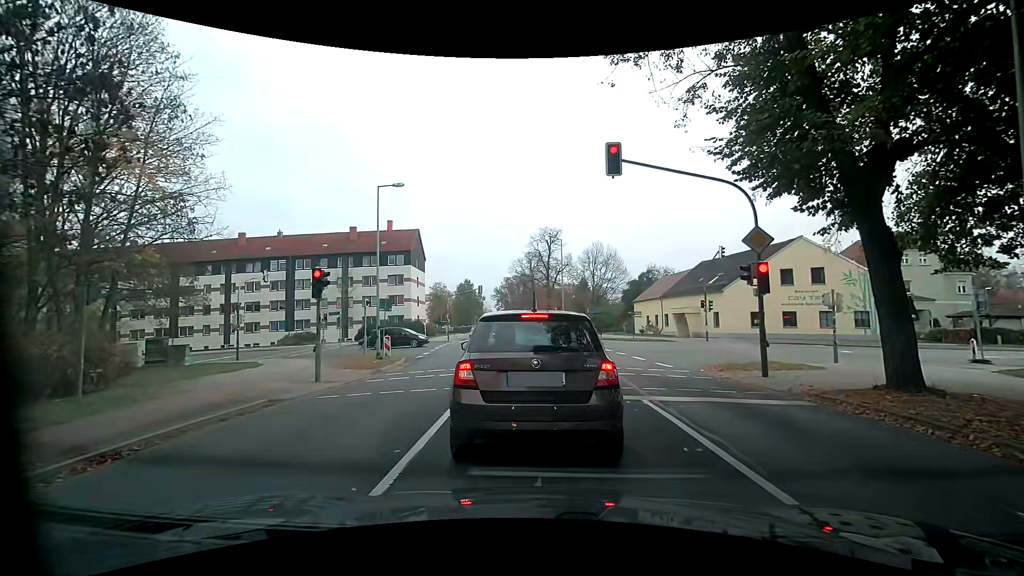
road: residential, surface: asphalt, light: Day
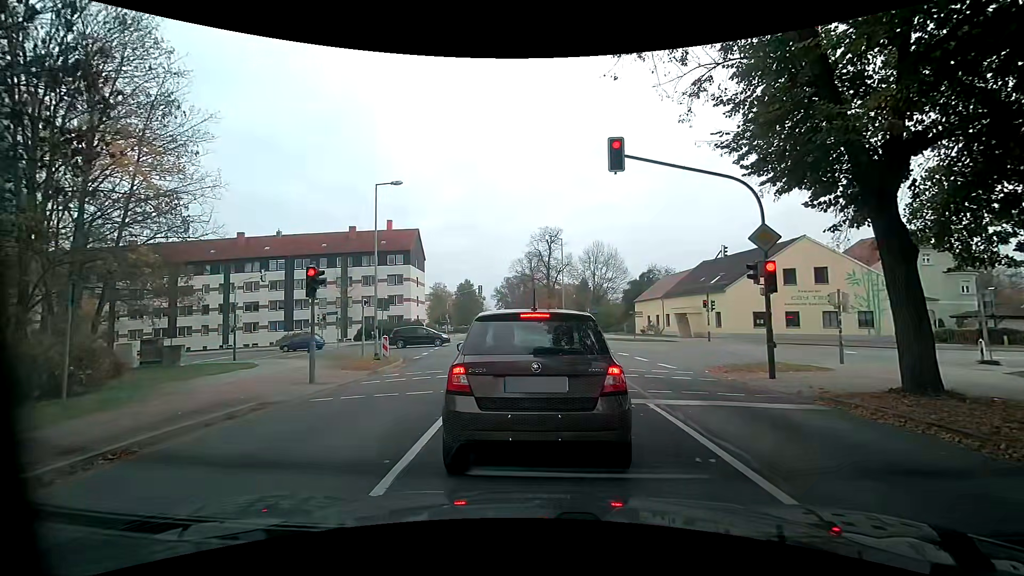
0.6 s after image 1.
(0.0, +0.4) m; 0°
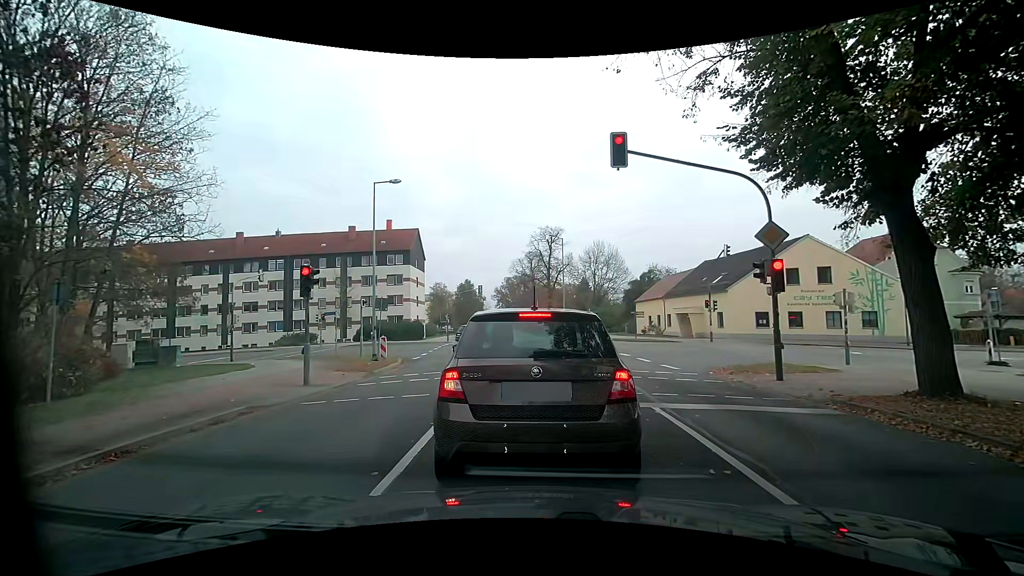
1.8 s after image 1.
(0.0, +0.3) m; 0°
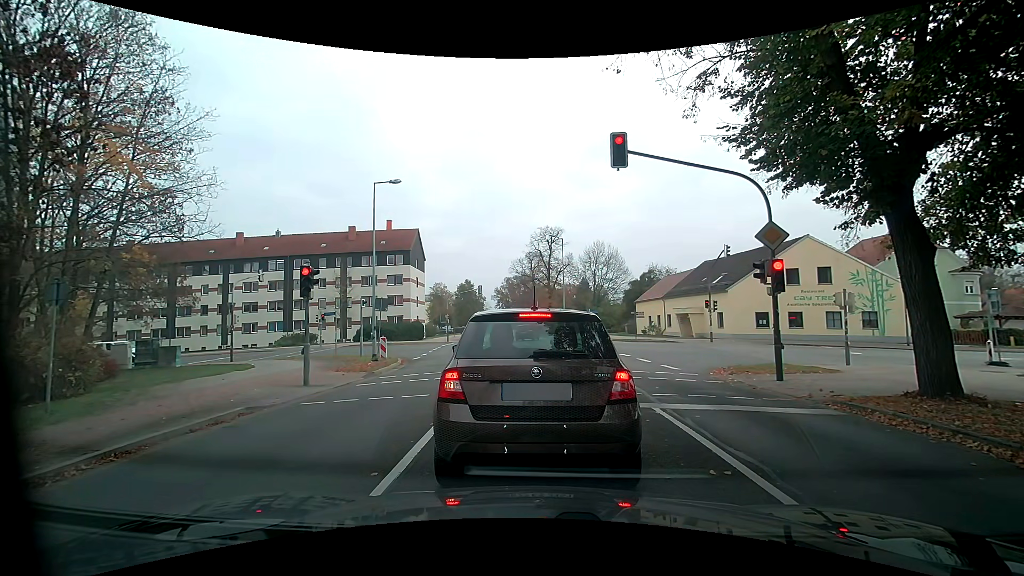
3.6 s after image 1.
(0.0, +0.1) m; 0°
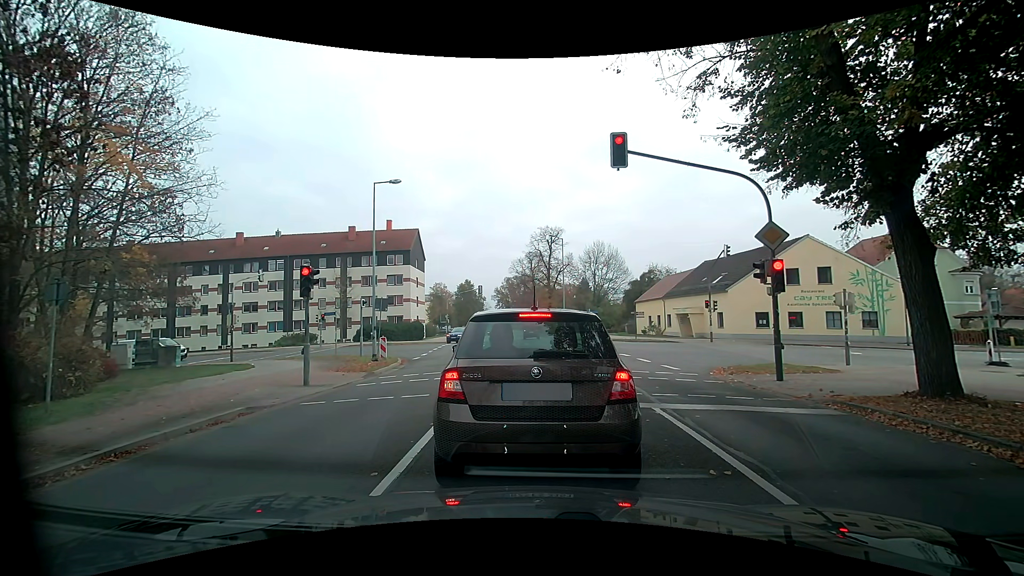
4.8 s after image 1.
(0.0, 0.0) m; 0°
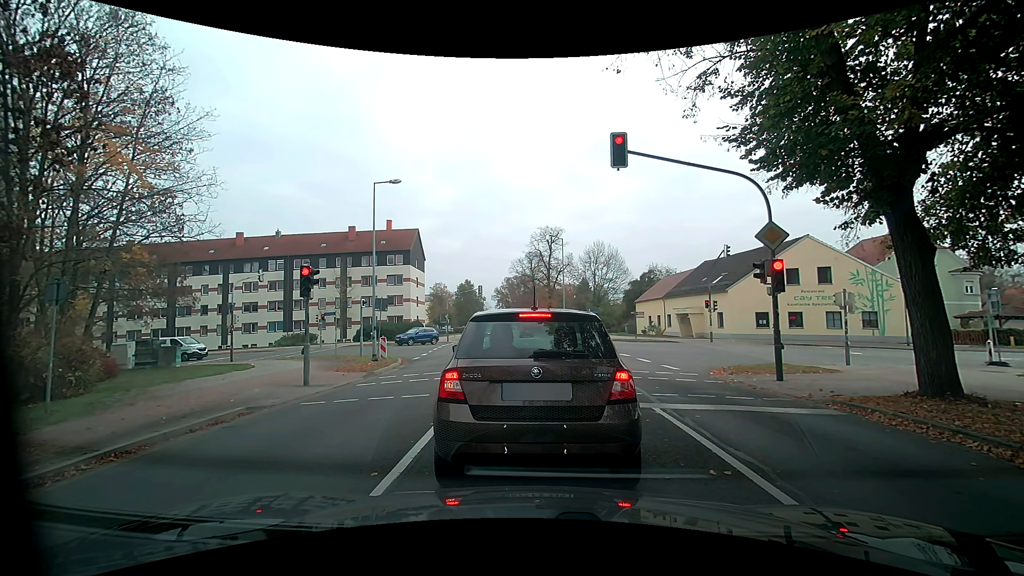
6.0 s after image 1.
(0.0, 0.0) m; 0°
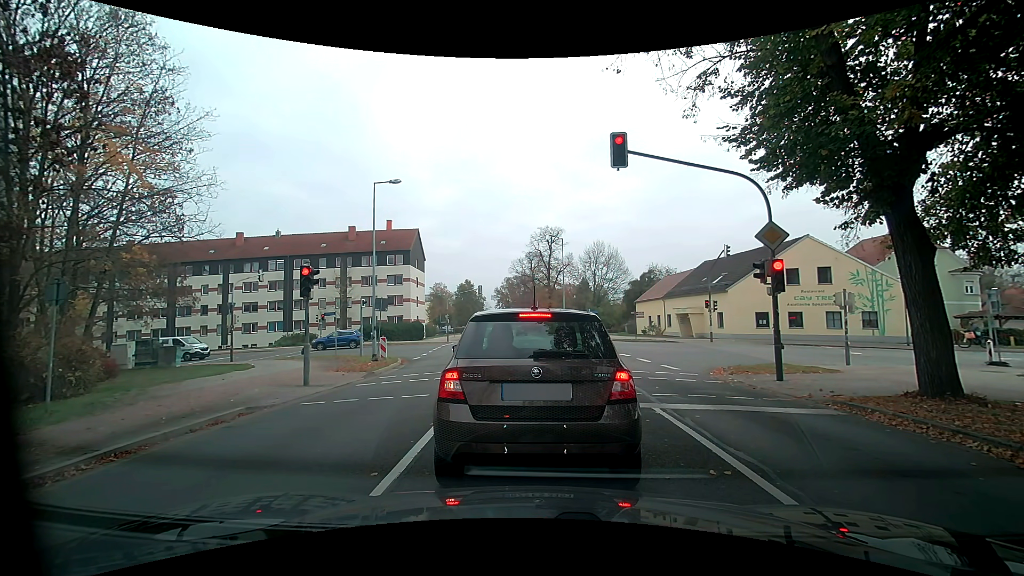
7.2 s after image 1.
(0.0, 0.0) m; 0°
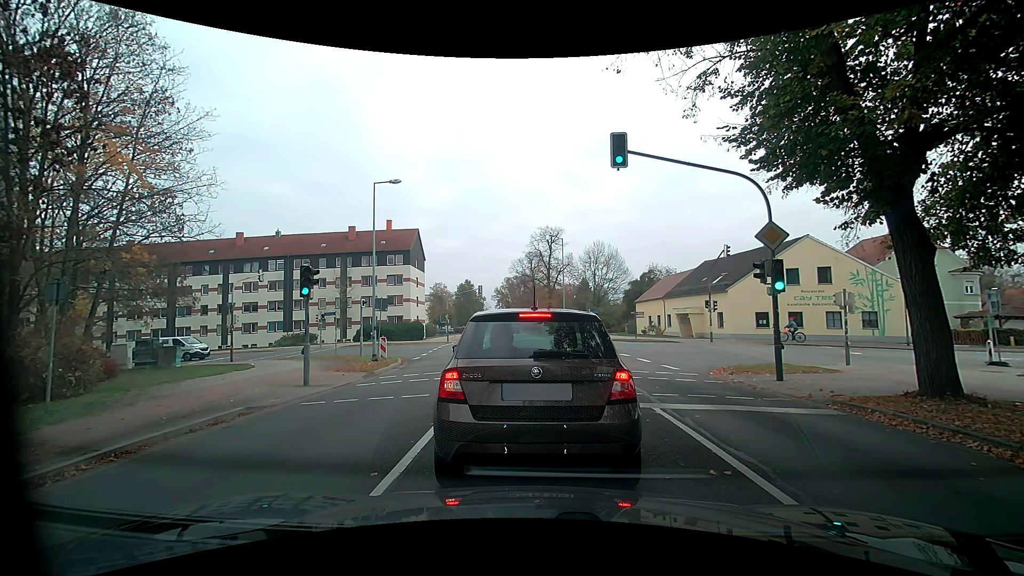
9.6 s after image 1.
(0.0, 0.0) m; 0°
